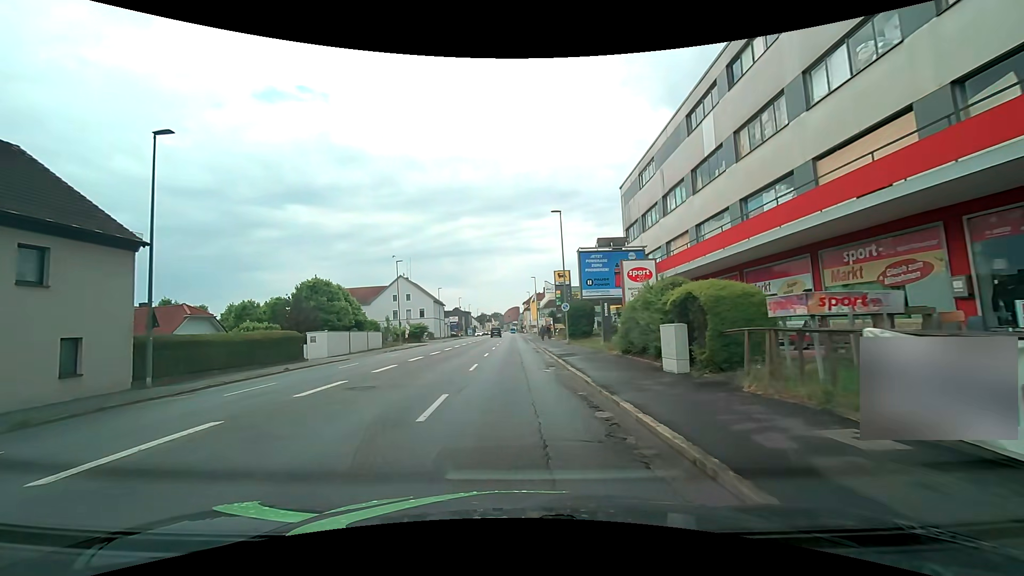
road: tertiary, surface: asphalt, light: Day
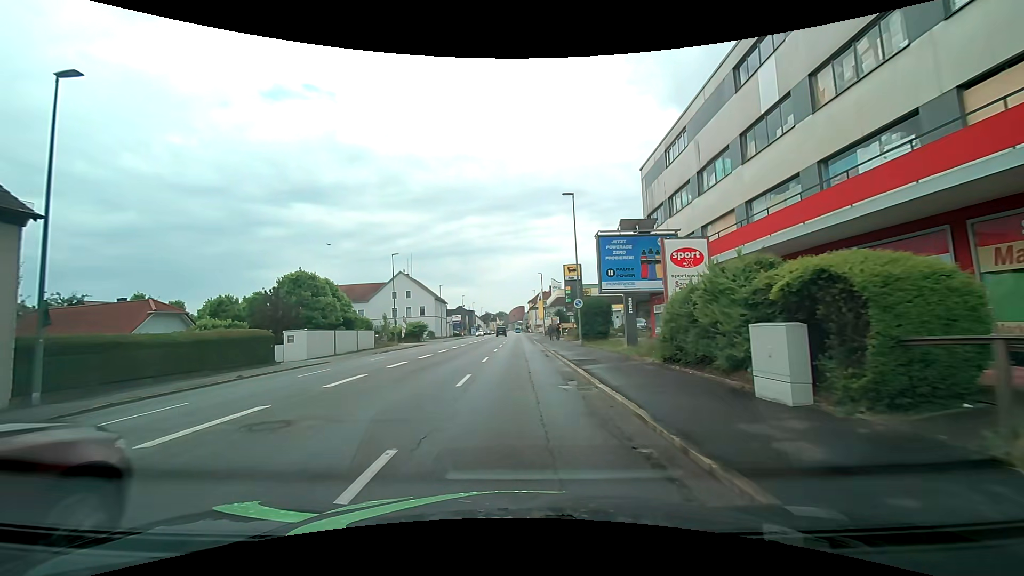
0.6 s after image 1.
(0.0, +4.8) m; 0°
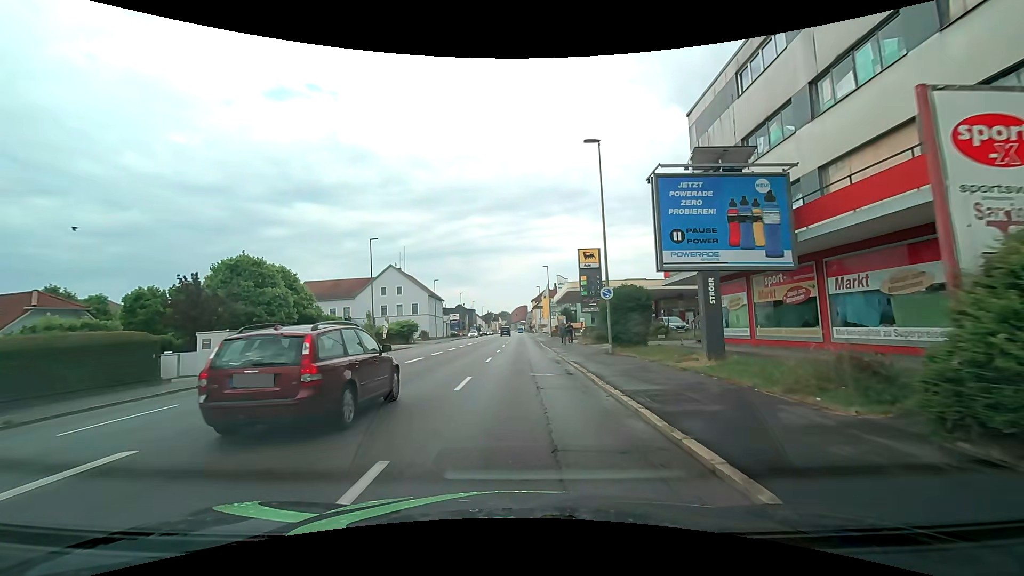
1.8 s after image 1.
(0.0, +9.6) m; -1°
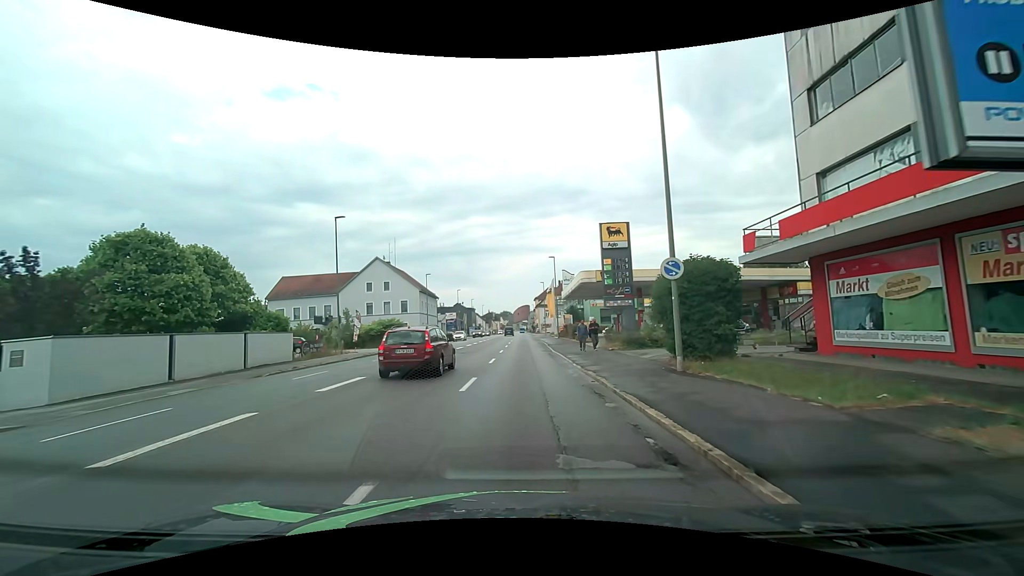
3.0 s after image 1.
(0.0, +9.5) m; 0°
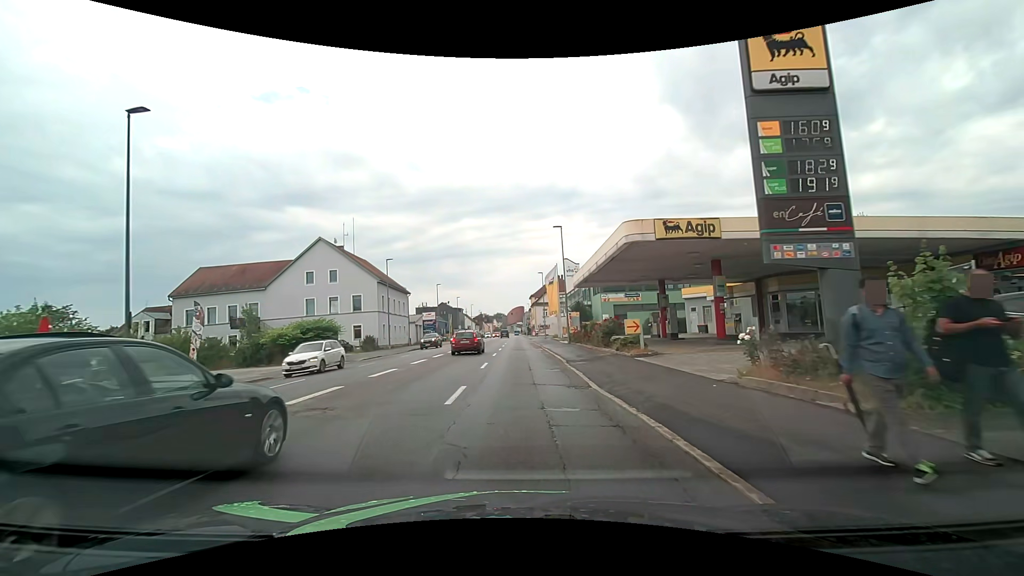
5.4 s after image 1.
(+0.1, +19.6) m; 0°
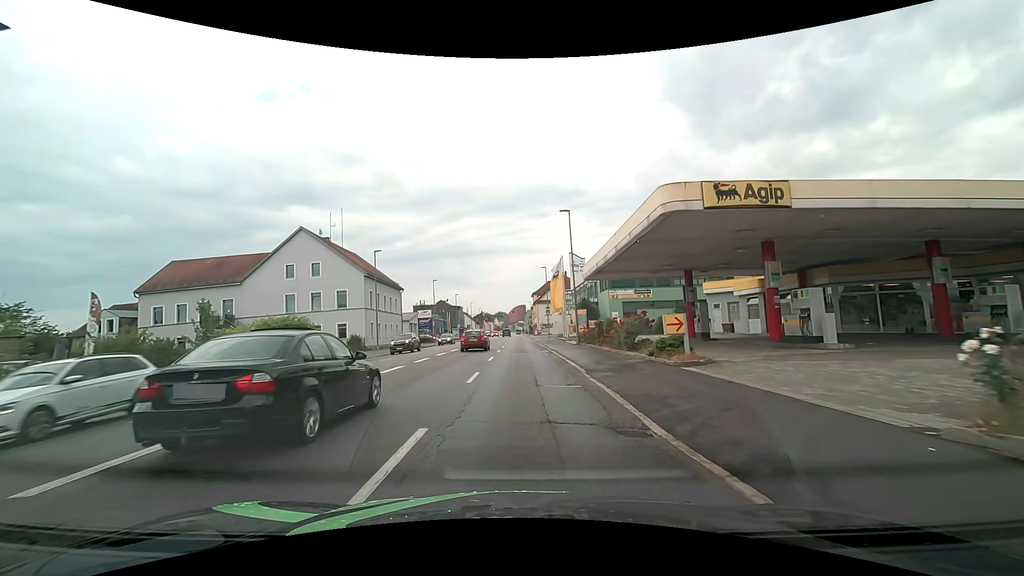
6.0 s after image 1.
(0.0, +5.5) m; 0°
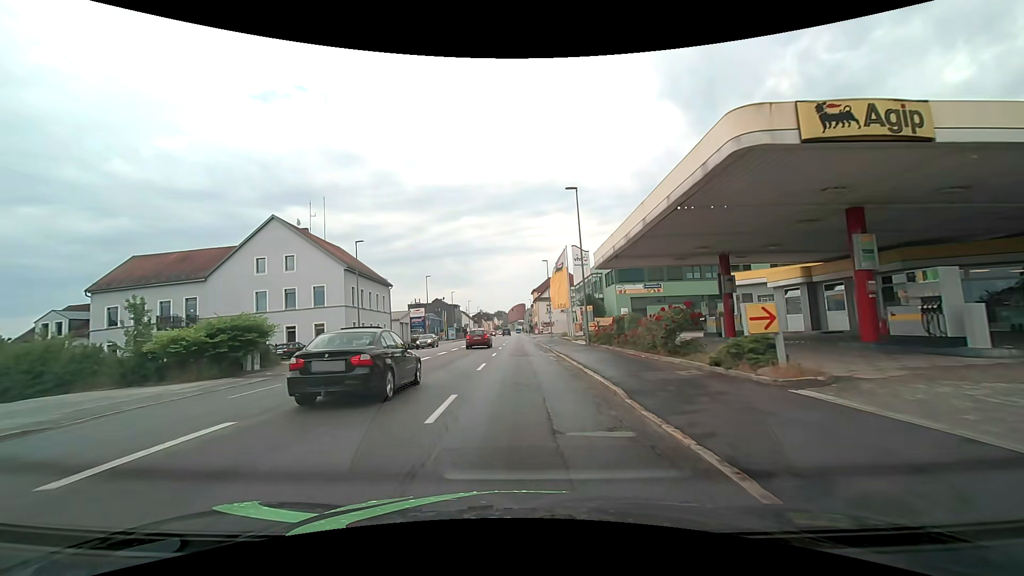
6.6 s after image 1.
(0.0, +5.7) m; 0°
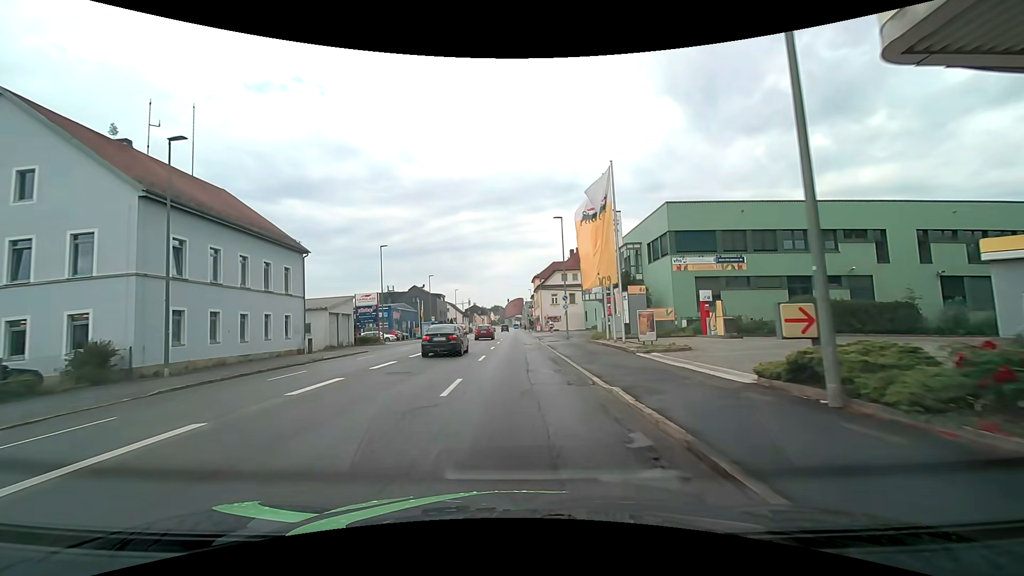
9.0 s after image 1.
(-0.1, +24.9) m; 0°
(0, +10) (0, +20) (0, +30) (0, +40) (-1, +50) (-1, +60) (-1, +70) (-1, +80) (-1, +90) (-1, +100) m
